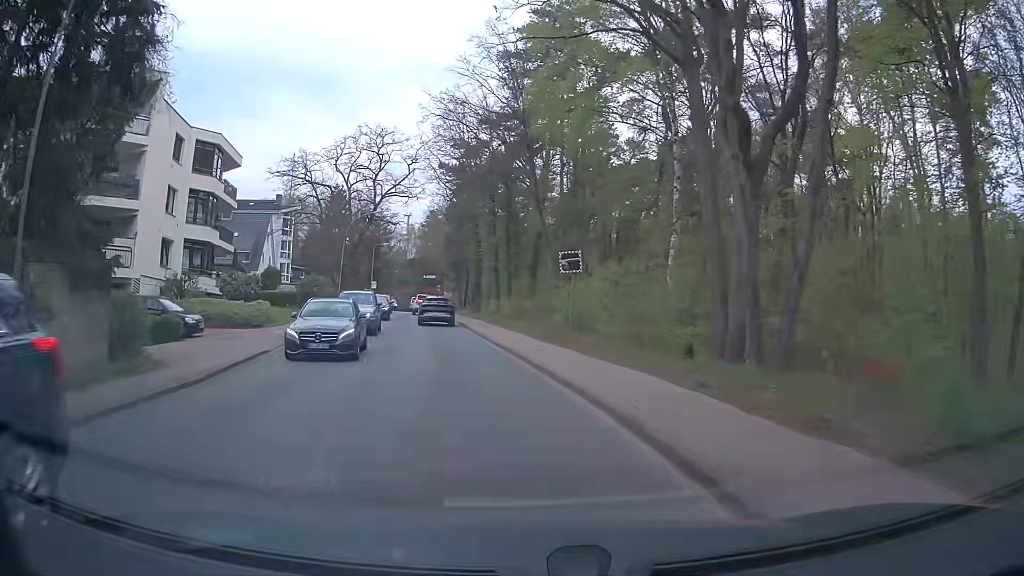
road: tertiary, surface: asphalt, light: Day
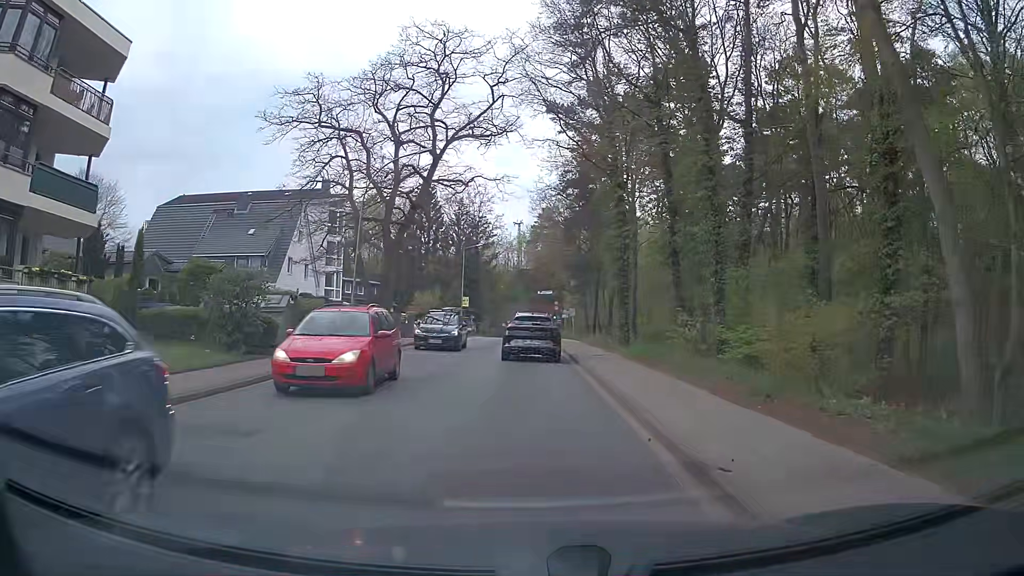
(-2.6, +25.2) m; -10°
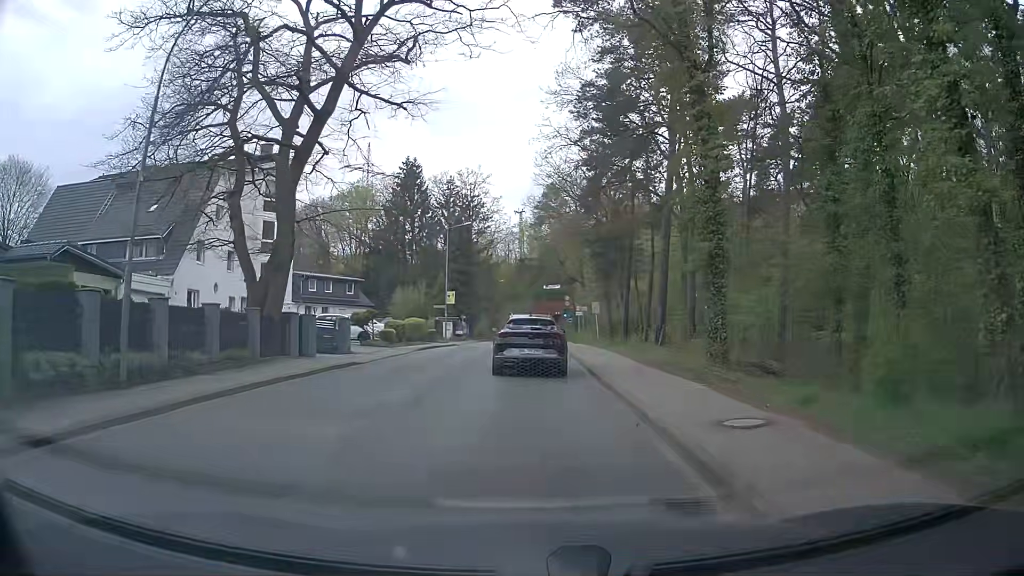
(+0.1, +15.5) m; +1°
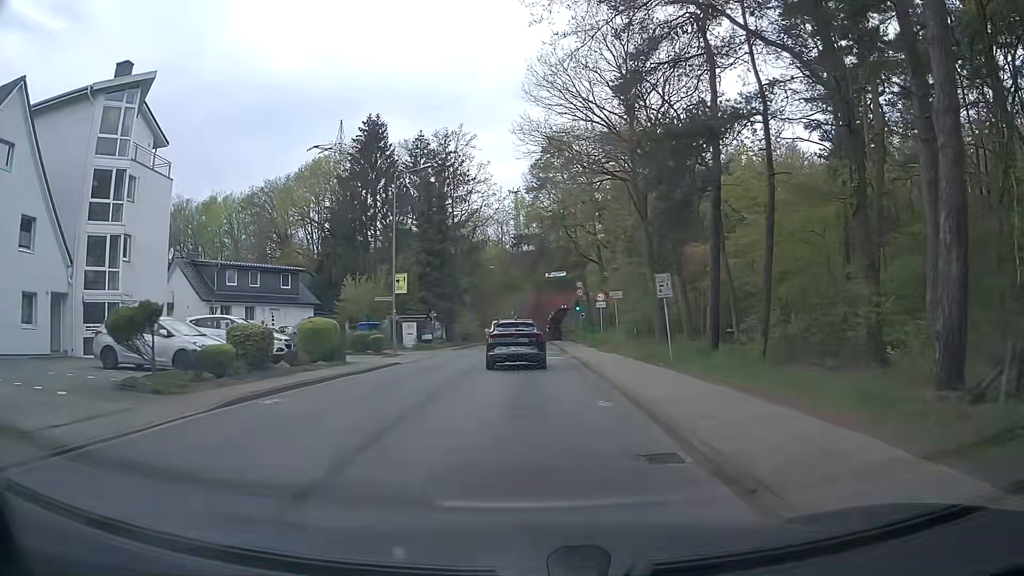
(-0.1, +19.8) m; -1°
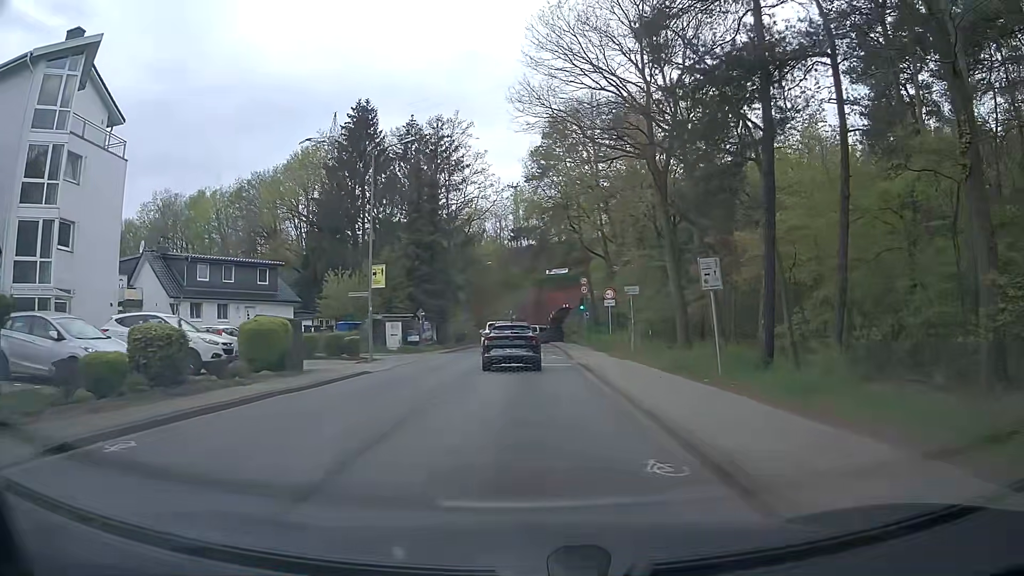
(0.0, +4.9) m; +1°
